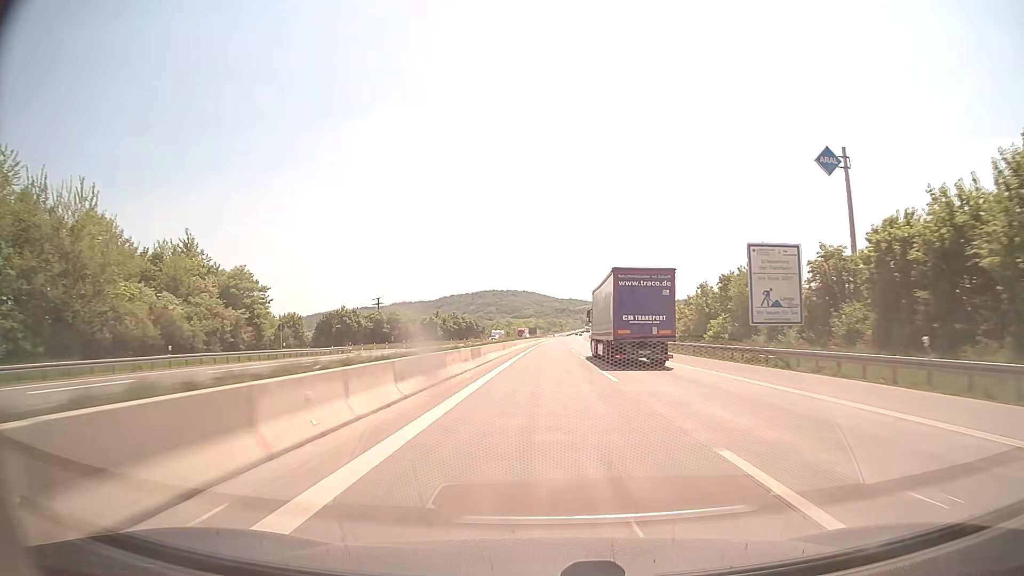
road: motorway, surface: concrete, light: Day
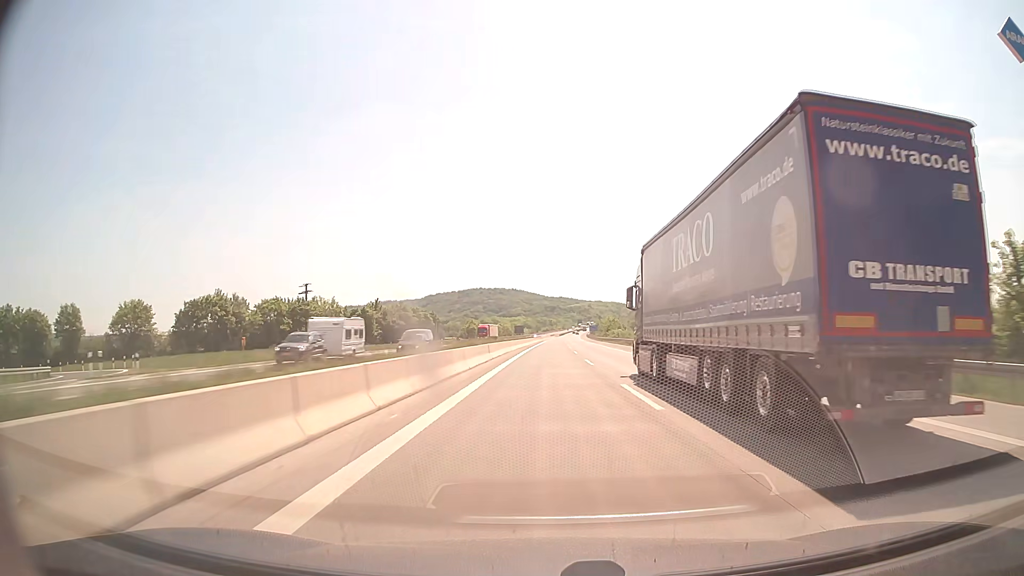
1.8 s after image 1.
(+0.4, +61.8) m; +1°
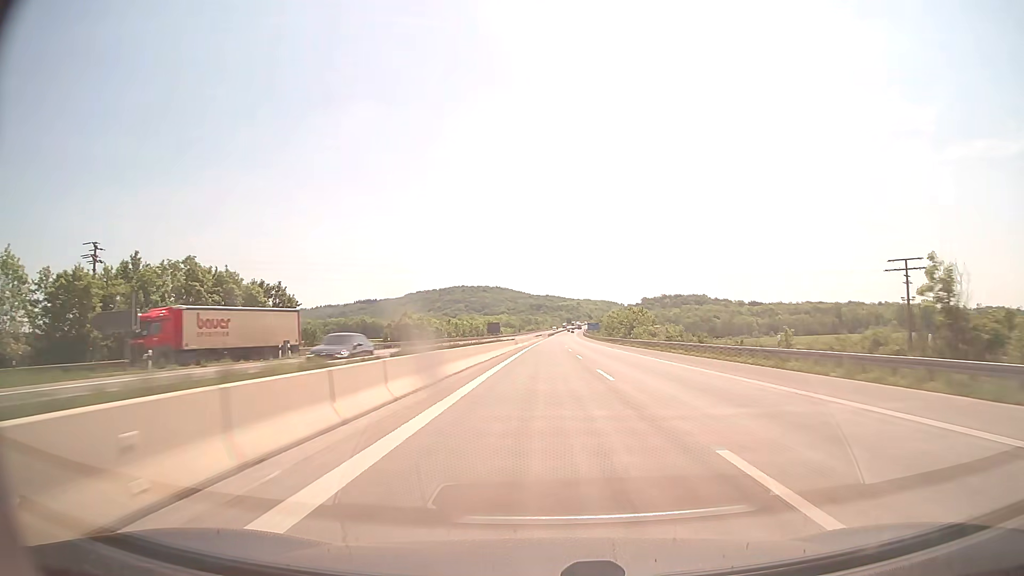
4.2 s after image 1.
(+0.9, +82.4) m; +1°
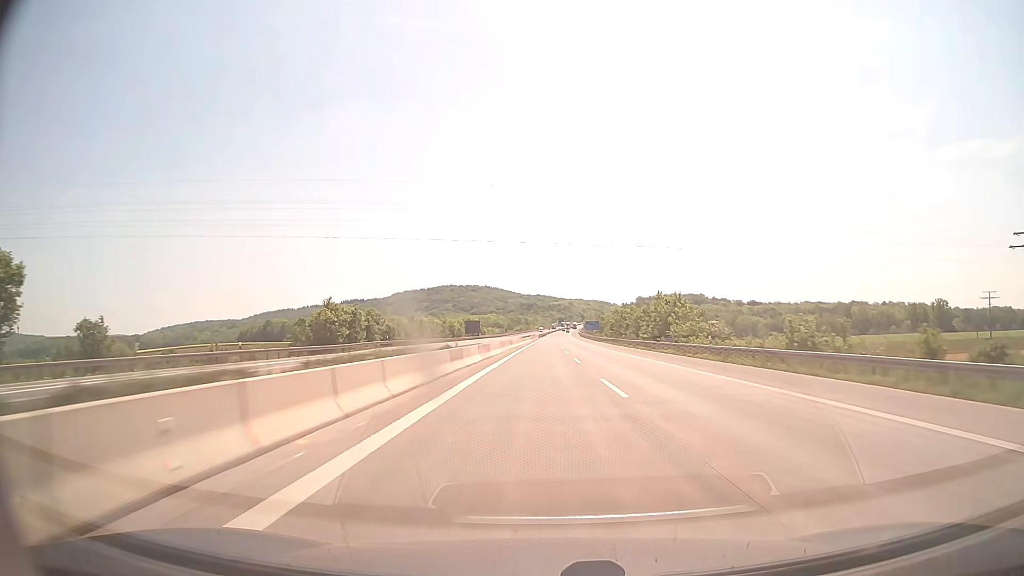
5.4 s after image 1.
(+0.3, +41.2) m; +1°
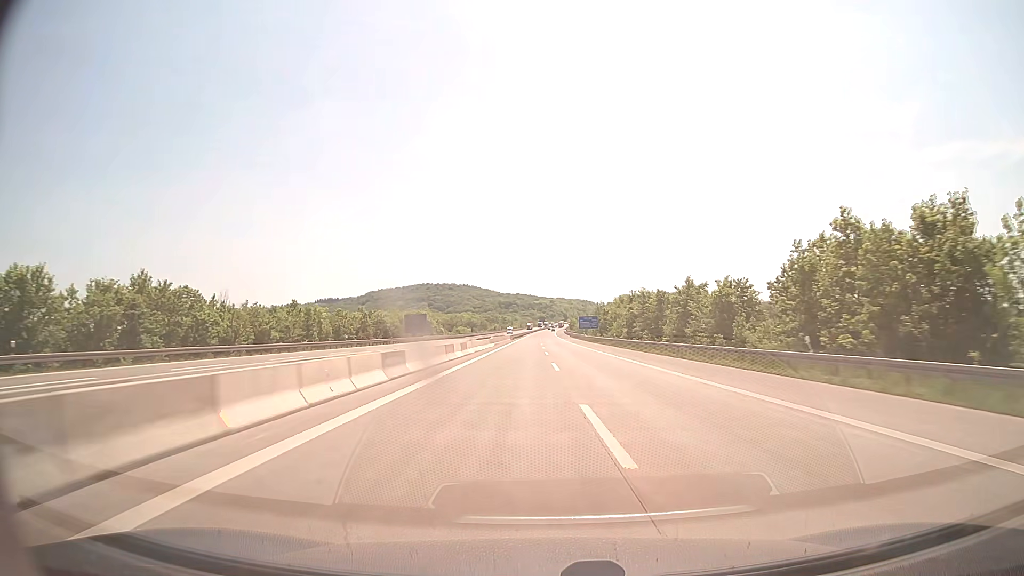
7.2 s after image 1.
(+0.8, +61.9) m; +2°
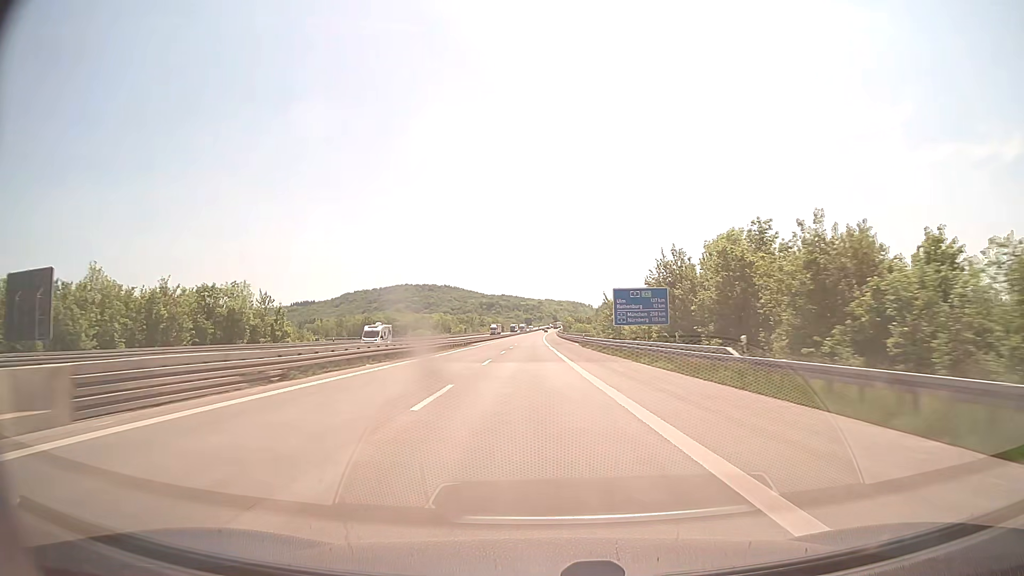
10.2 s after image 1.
(+1.6, +103.0) m; +1°
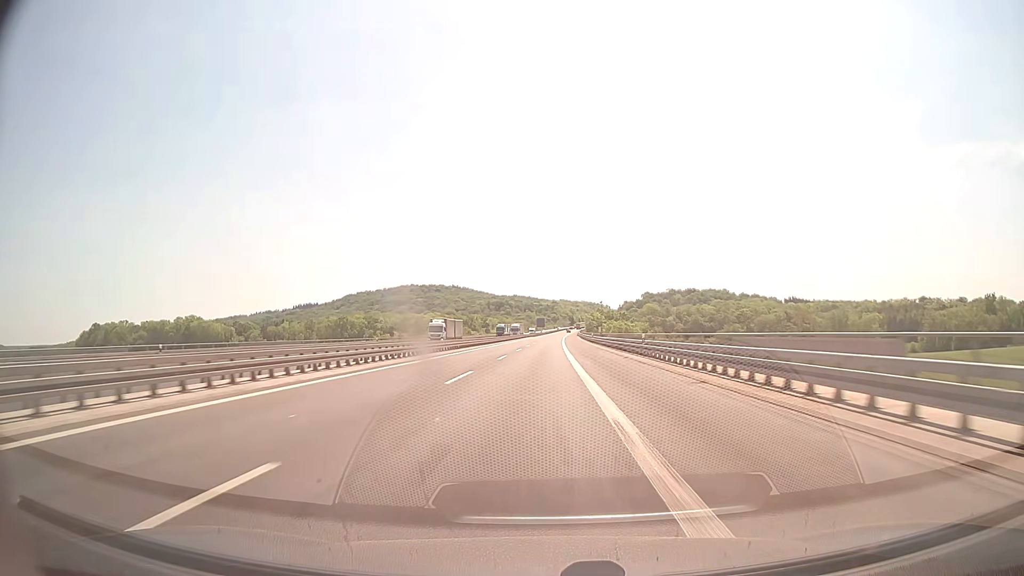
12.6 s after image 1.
(-0.7, +82.4) m; -1°
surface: asphalt
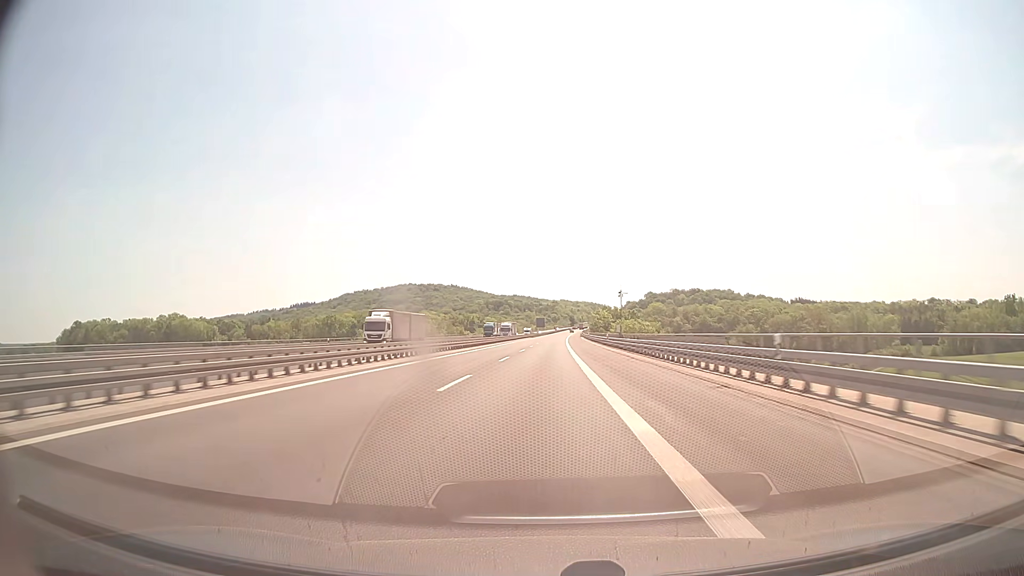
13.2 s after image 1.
(-0.1, +20.6) m; 0°
(0, +10) (0, +20) (0, +30) (0, +40) (0, +50) (+1, +60) (+1, +70) (+1, +80) (+1, +90) (+1, +100) m
